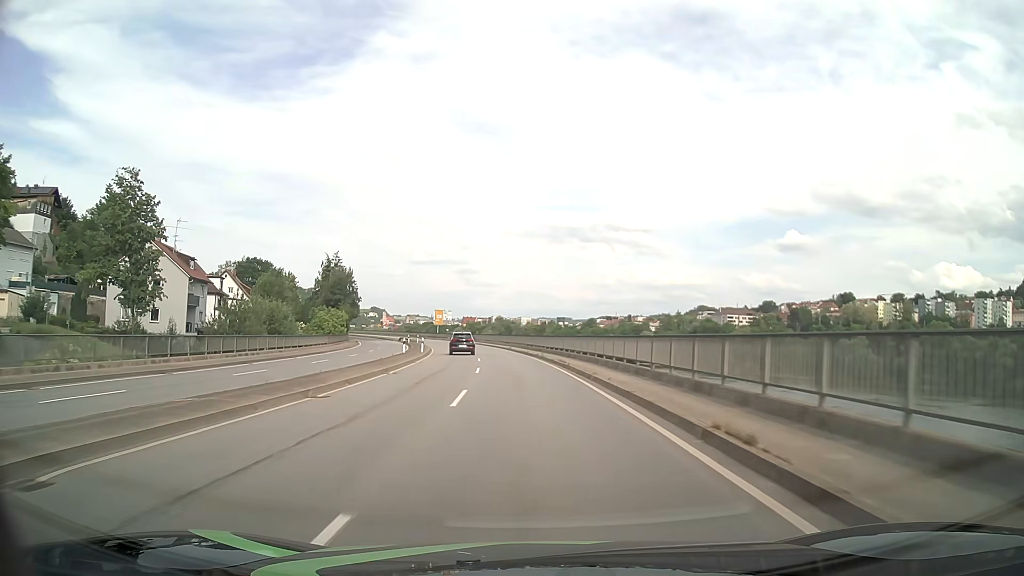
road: primary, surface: asphalt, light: Day
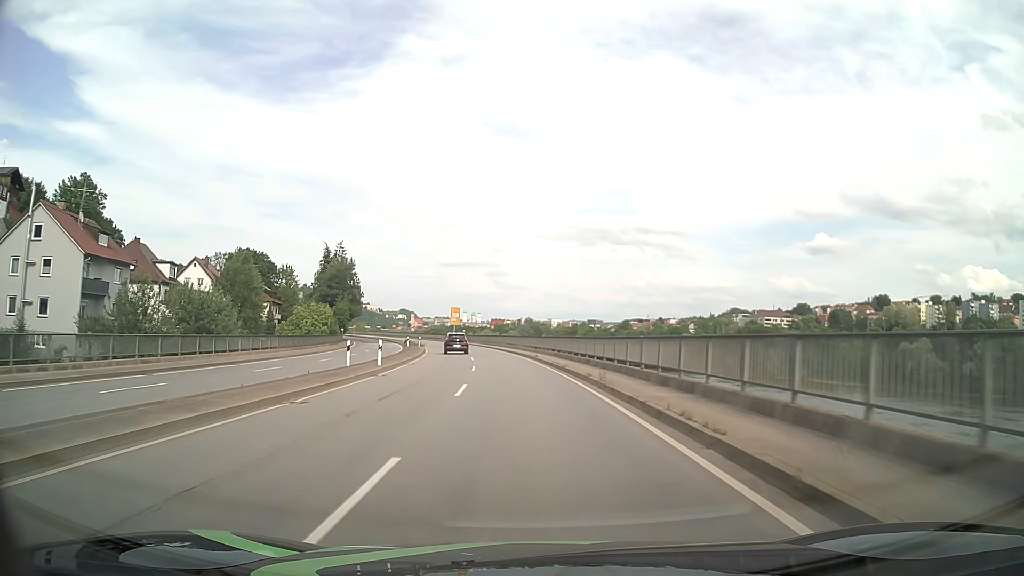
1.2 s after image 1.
(-0.5, +21.6) m; -3°
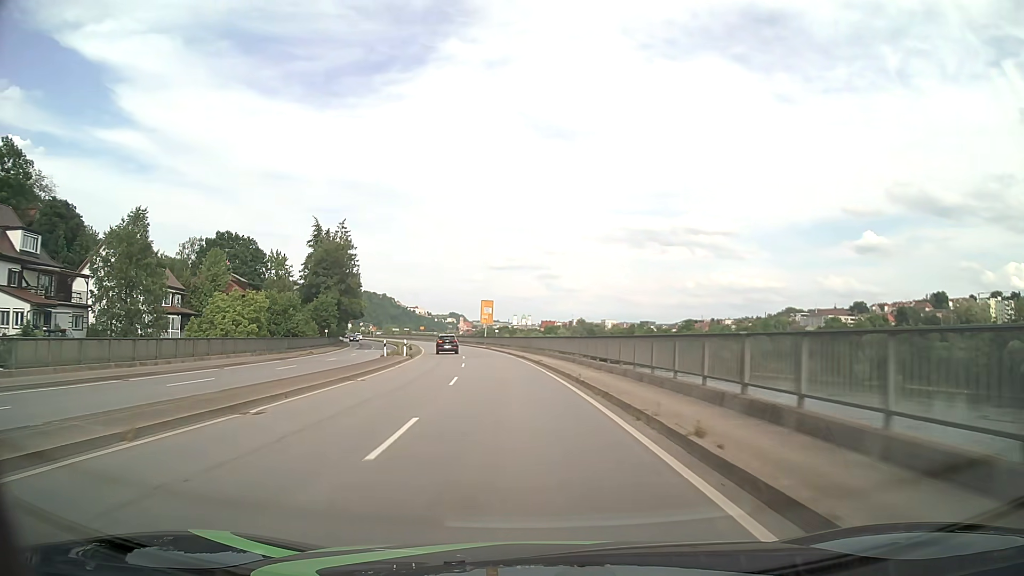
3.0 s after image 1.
(-1.1, +32.4) m; -4°
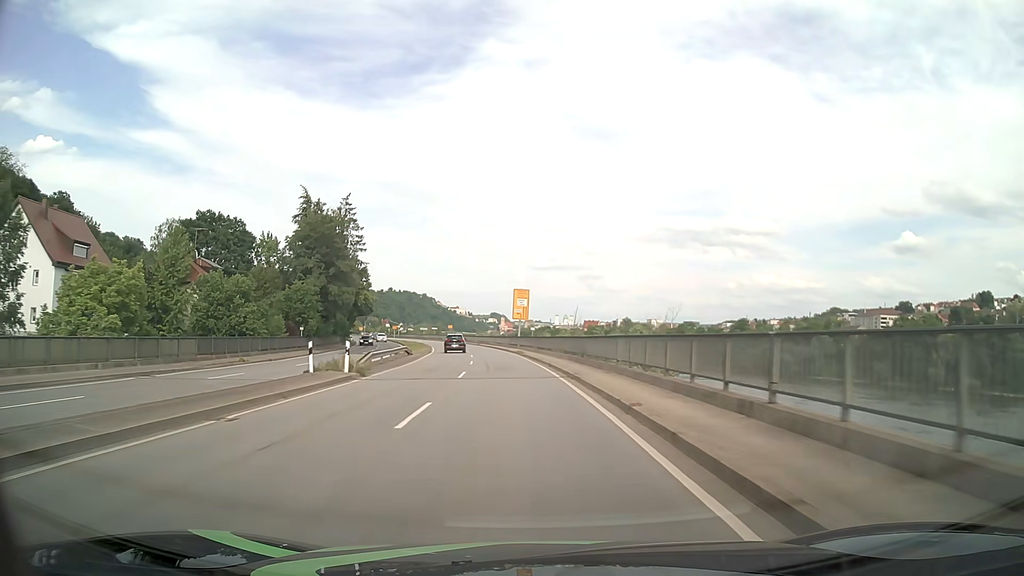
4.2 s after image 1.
(-0.6, +21.5) m; -4°
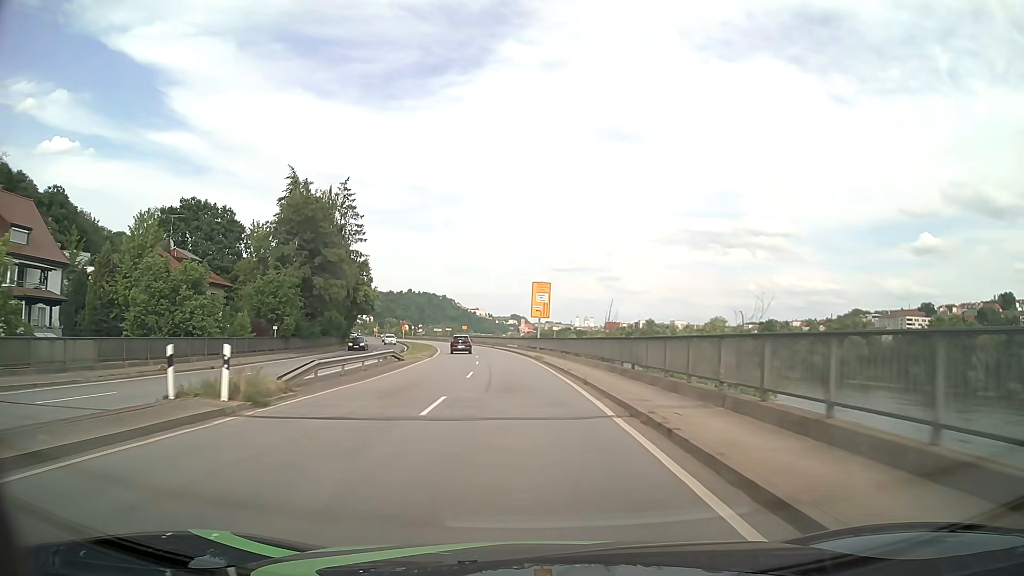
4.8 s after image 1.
(-0.2, +10.8) m; -2°
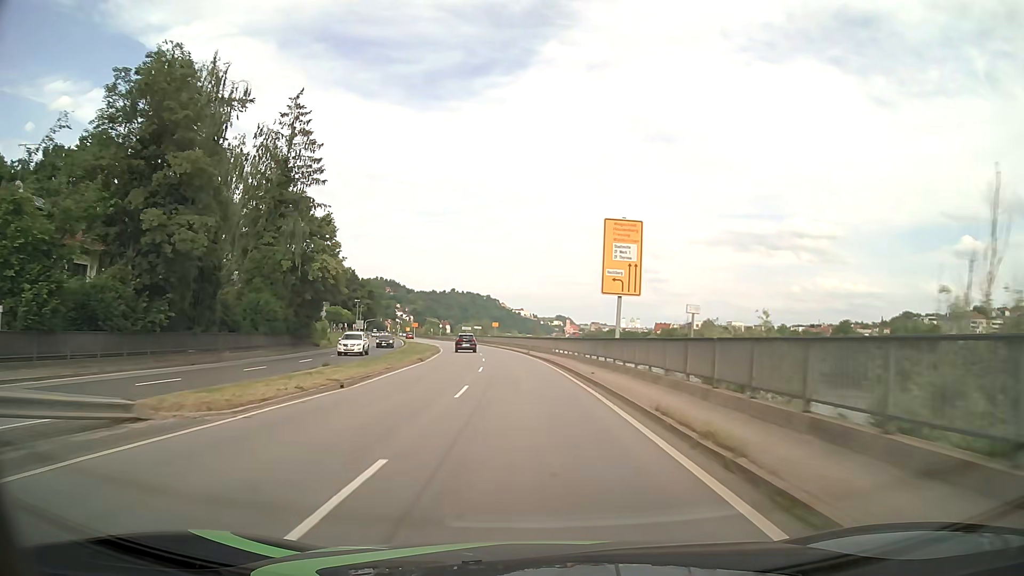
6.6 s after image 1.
(-1.1, +32.2) m; -4°
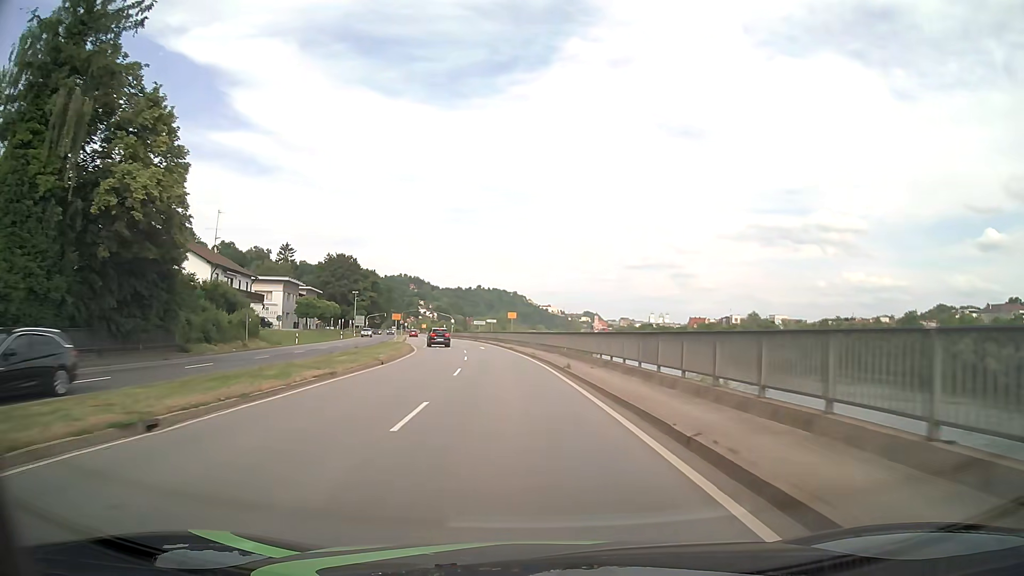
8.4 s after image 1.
(-0.6, +29.9) m; -3°
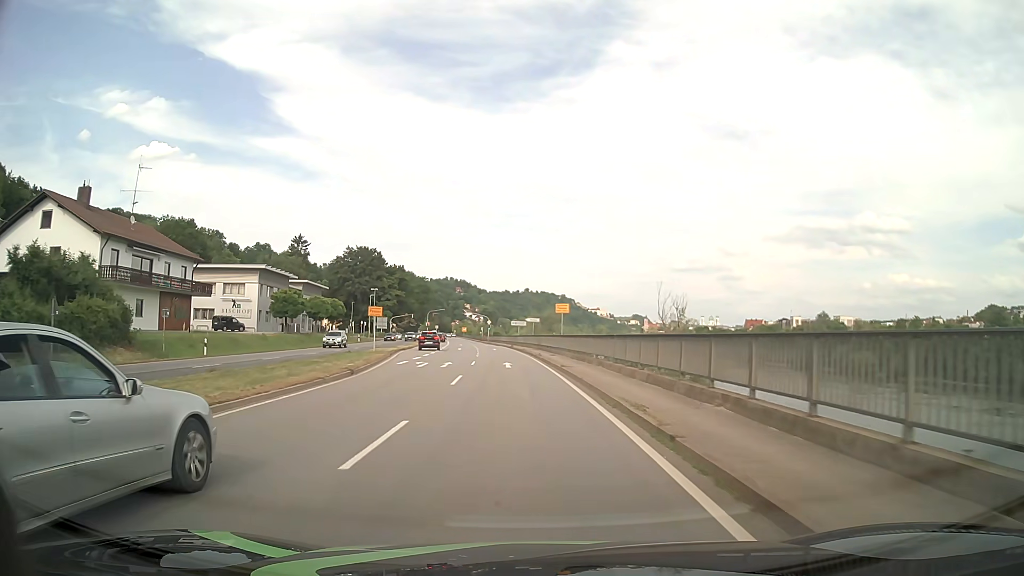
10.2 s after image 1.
(-0.8, +26.4) m; -4°
(0, +10) (0, +20) (-1, +30) (-1, +40) (-2, +50) (-3, +60) (-4, +70) (-5, +80) (-6, +90) (-7, +100) m
